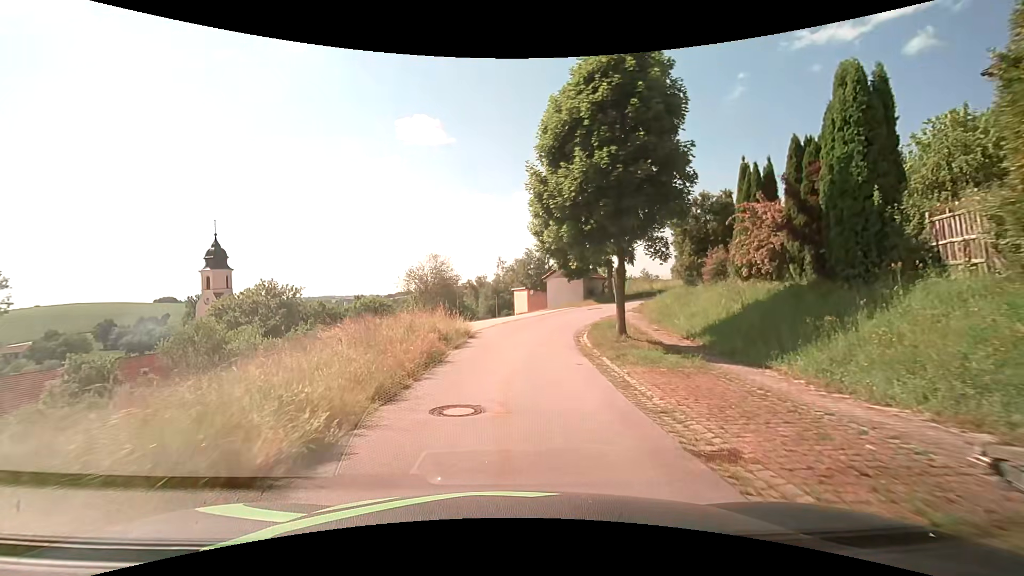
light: Day
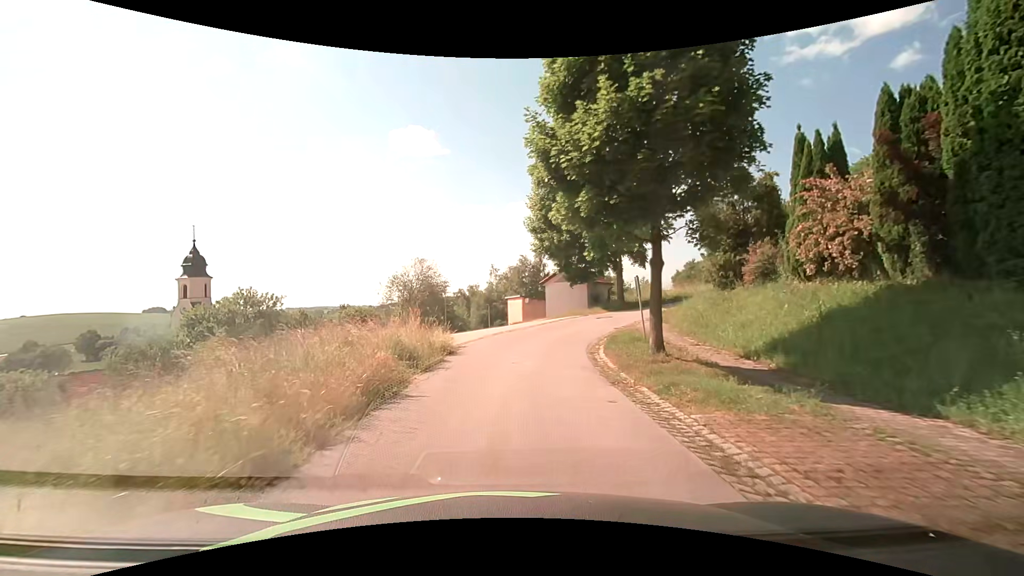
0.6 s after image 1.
(0.0, +4.6) m; +1°
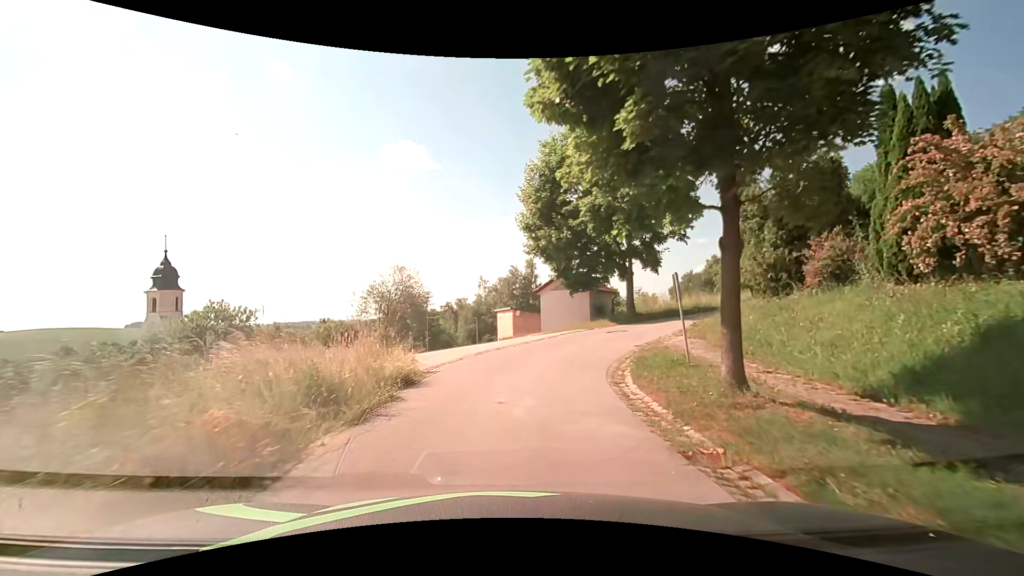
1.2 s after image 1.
(0.0, +4.5) m; +1°
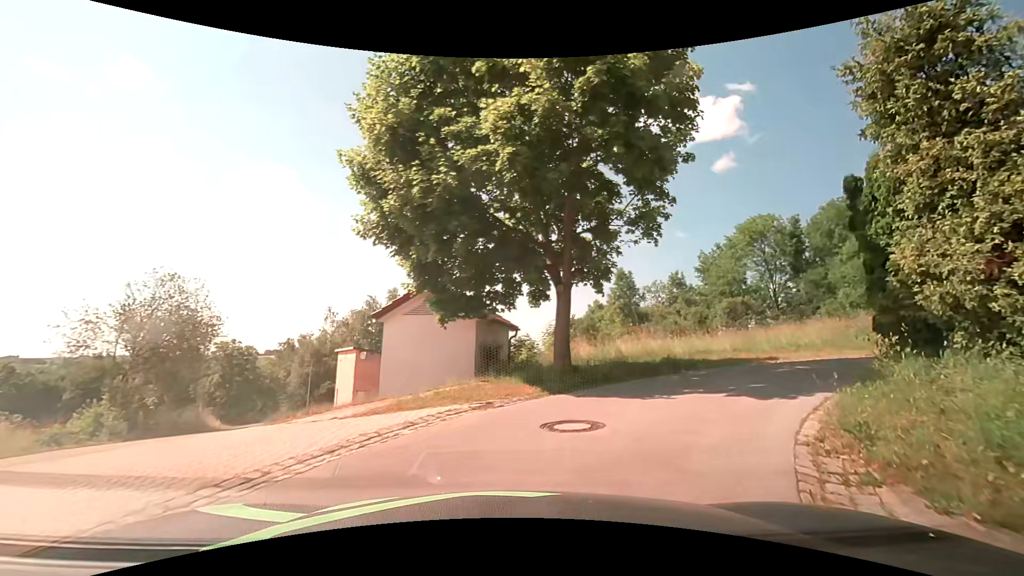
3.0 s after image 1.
(+1.0, +12.1) m; +13°
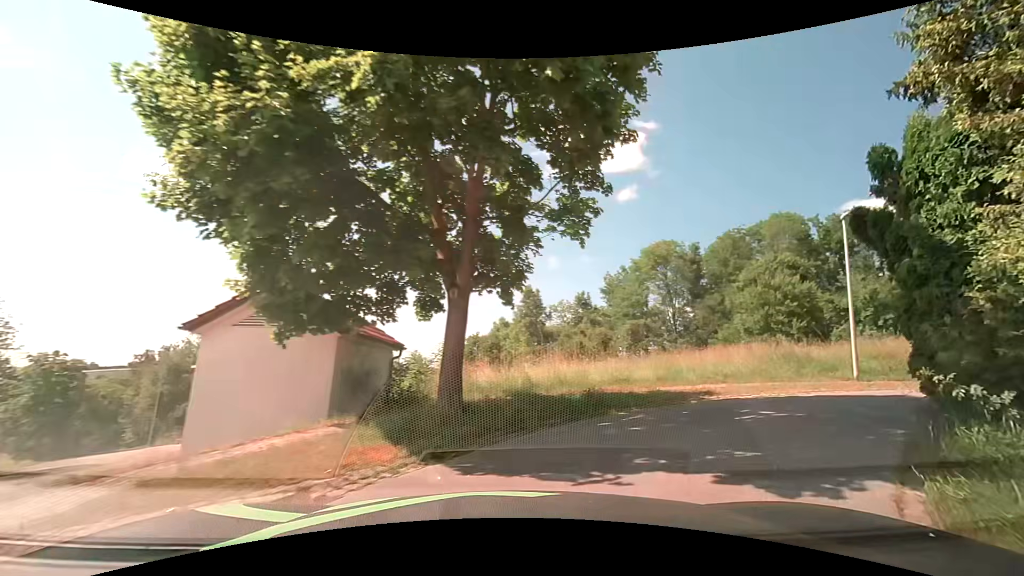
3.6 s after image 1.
(+0.3, +3.3) m; +12°
